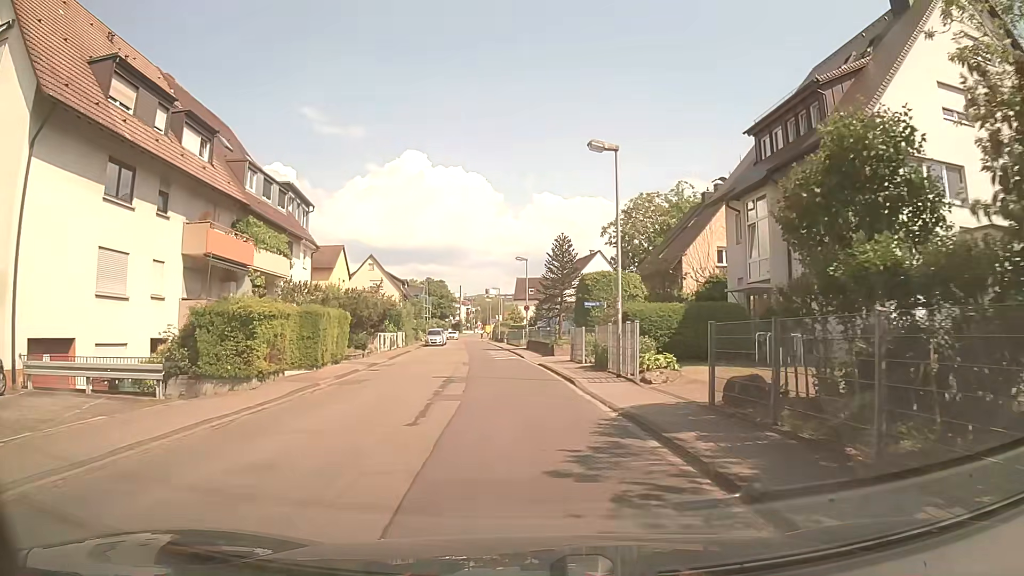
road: tertiary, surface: asphalt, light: Day
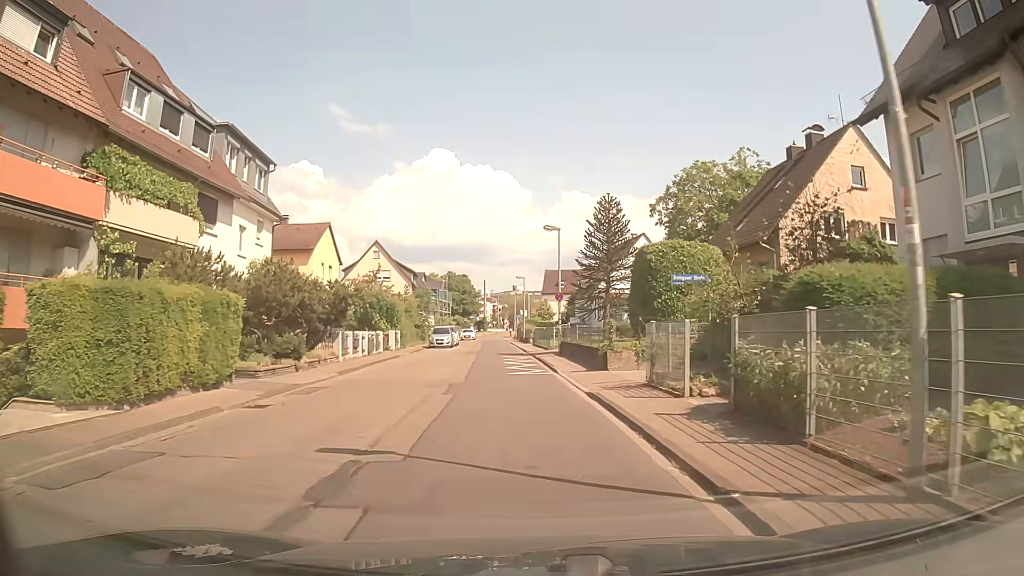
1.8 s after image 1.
(-0.2, +12.9) m; -1°
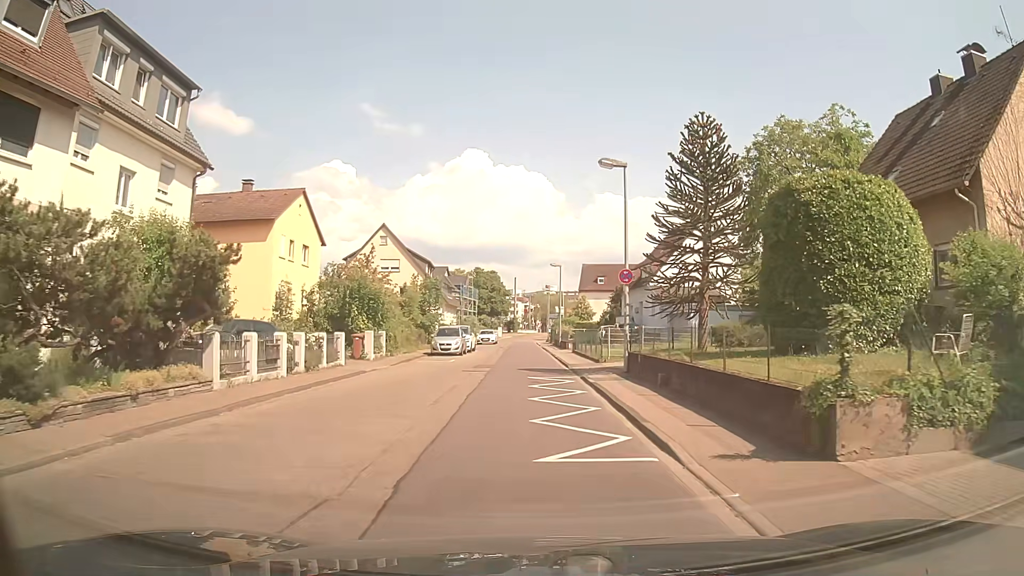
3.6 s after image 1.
(-0.7, +13.2) m; -4°
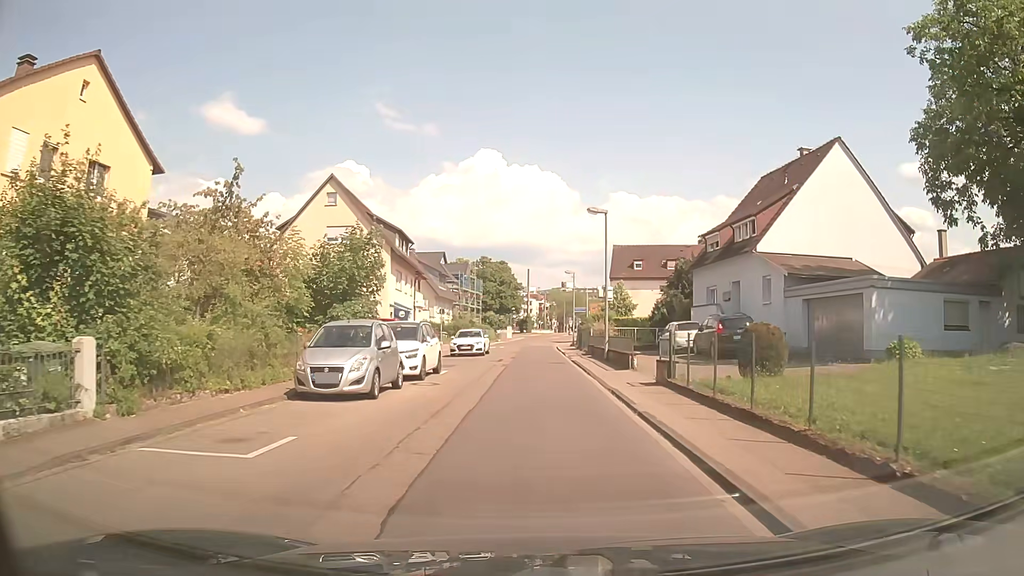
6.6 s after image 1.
(-0.3, +22.5) m; -1°
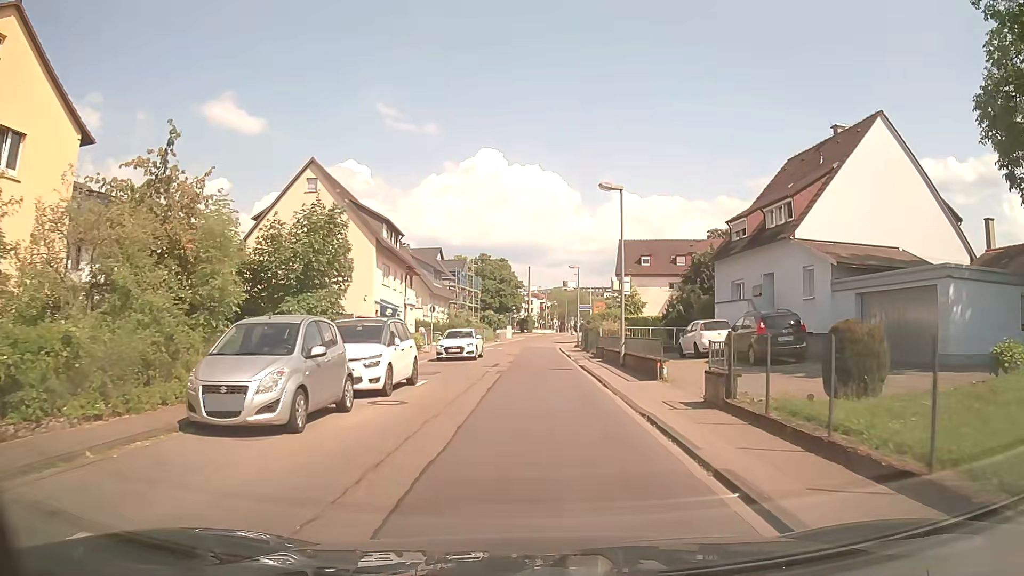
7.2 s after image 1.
(0.0, +4.5) m; 0°
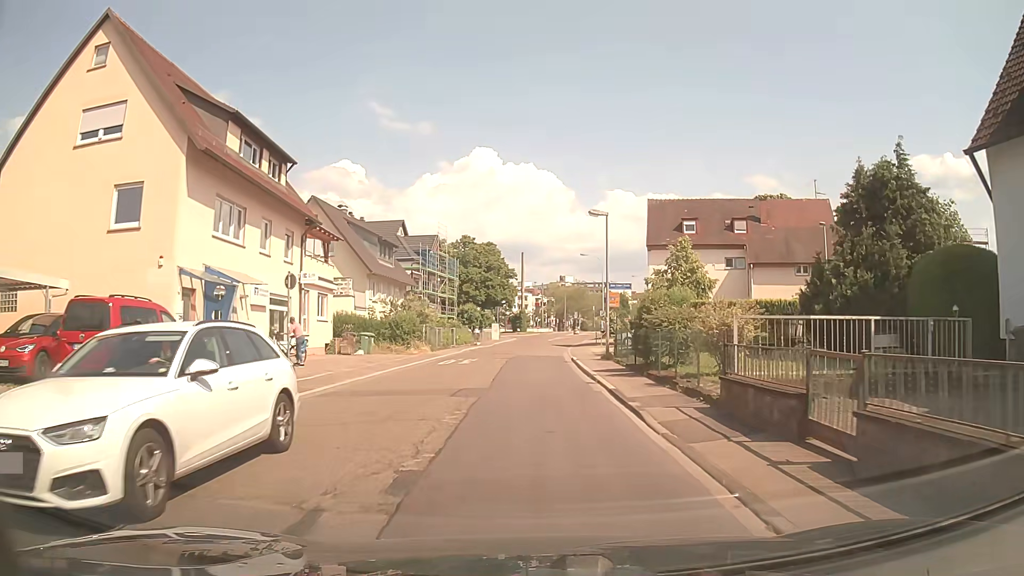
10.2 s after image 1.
(0.0, +22.9) m; +1°
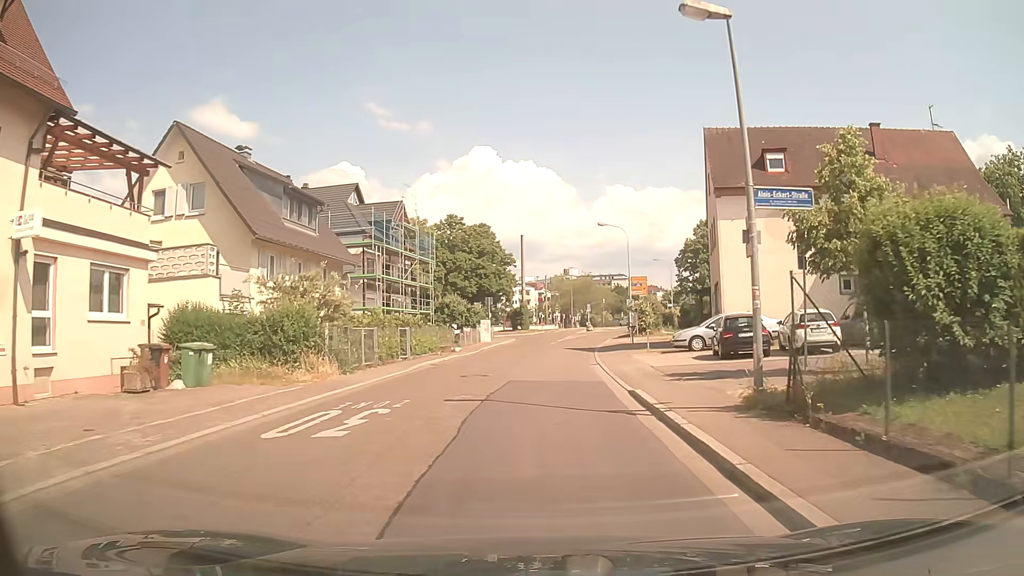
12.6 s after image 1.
(-0.1, +18.5) m; 0°
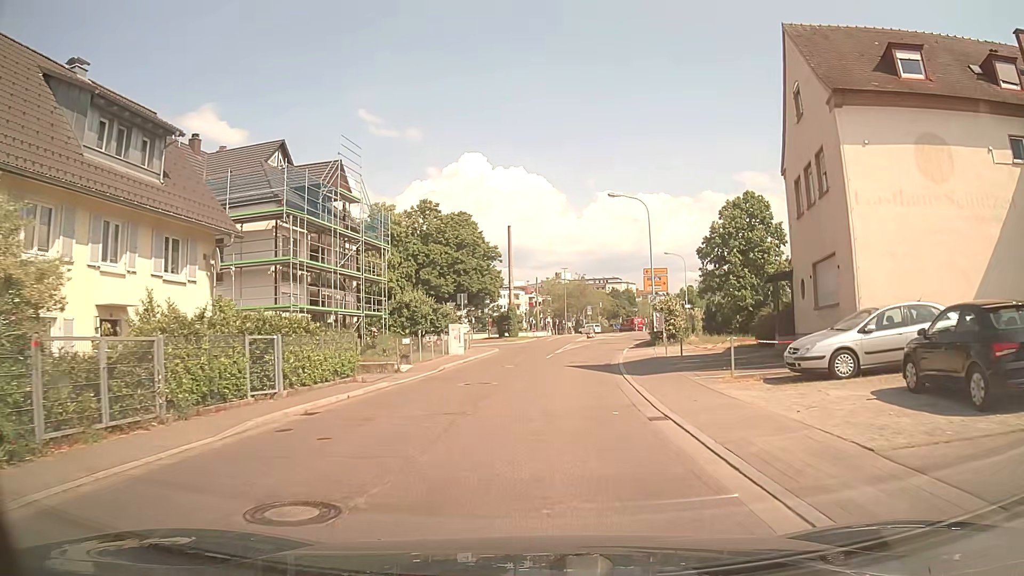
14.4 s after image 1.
(0.0, +14.0) m; 0°
(0, +10) (+1, +20) (+2, +30) (+3, +40) (+5, +50) (+8, +59) (+11, +69) (+14, +78) (+17, +88) (+20, +97) m
